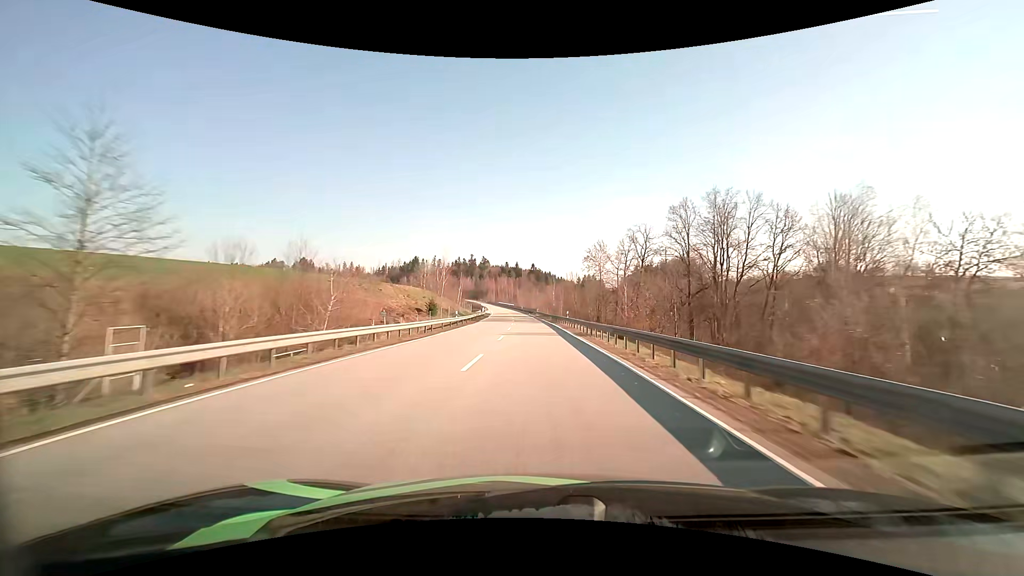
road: primary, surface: asphalt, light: Day
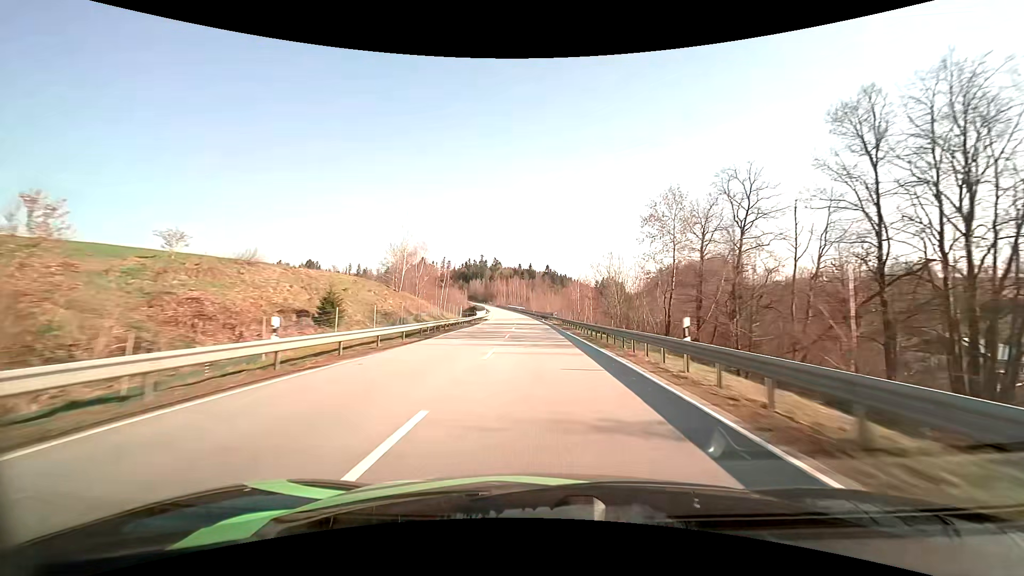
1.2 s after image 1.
(-0.5, +32.5) m; -2°
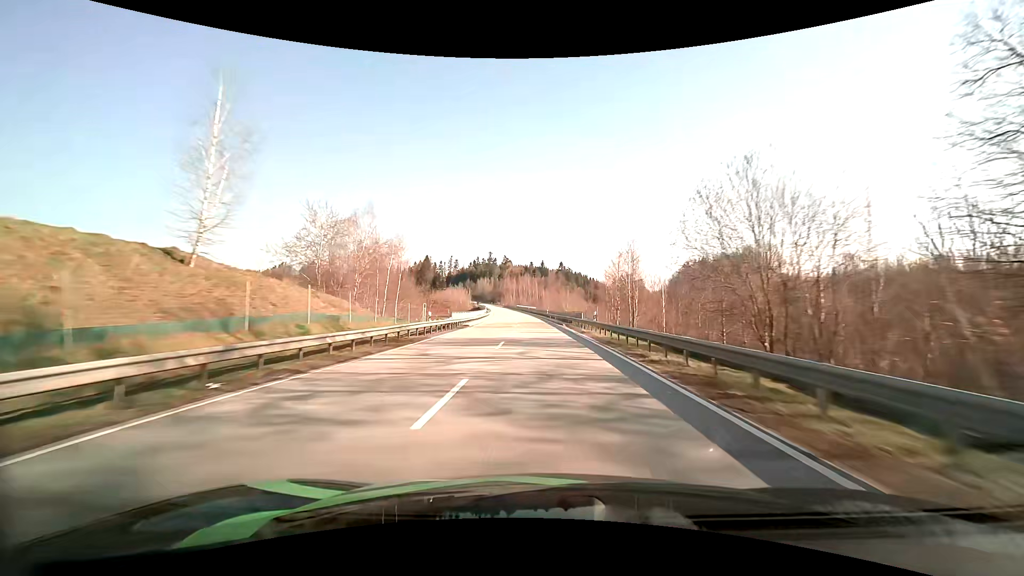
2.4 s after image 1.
(-0.4, +32.7) m; -1°
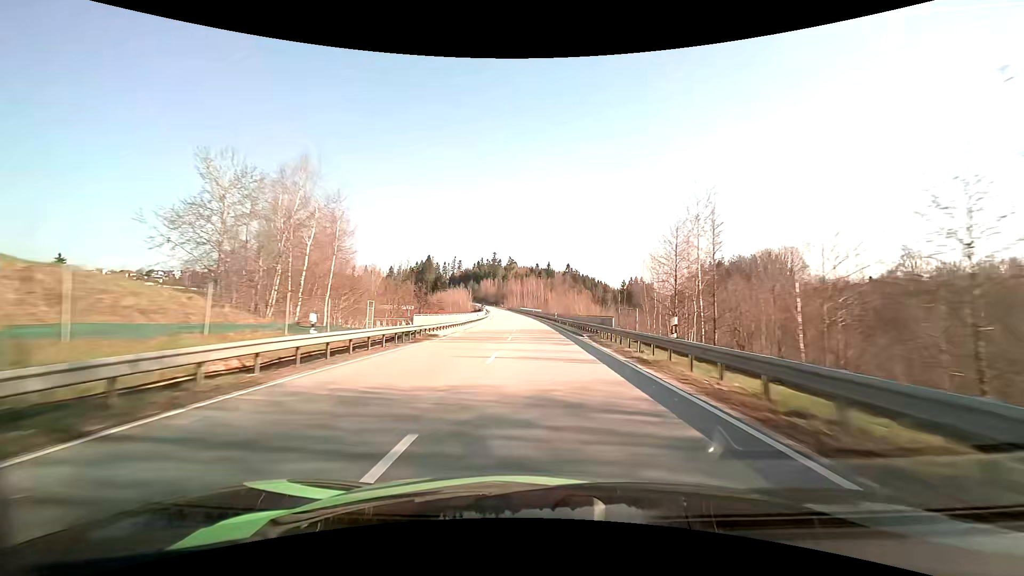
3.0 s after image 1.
(-0.1, +16.4) m; -1°
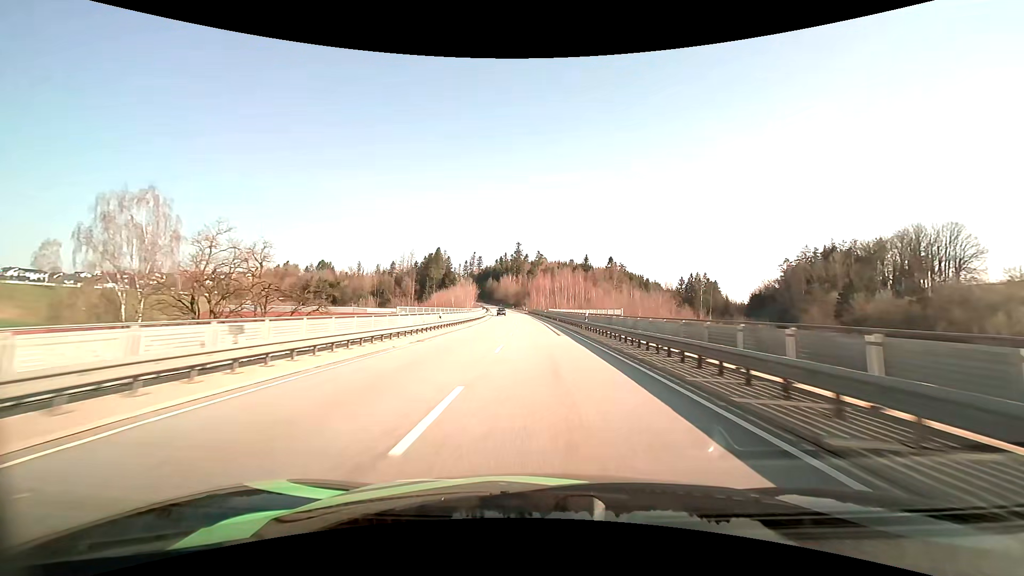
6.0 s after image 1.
(-2.0, +80.1) m; -3°
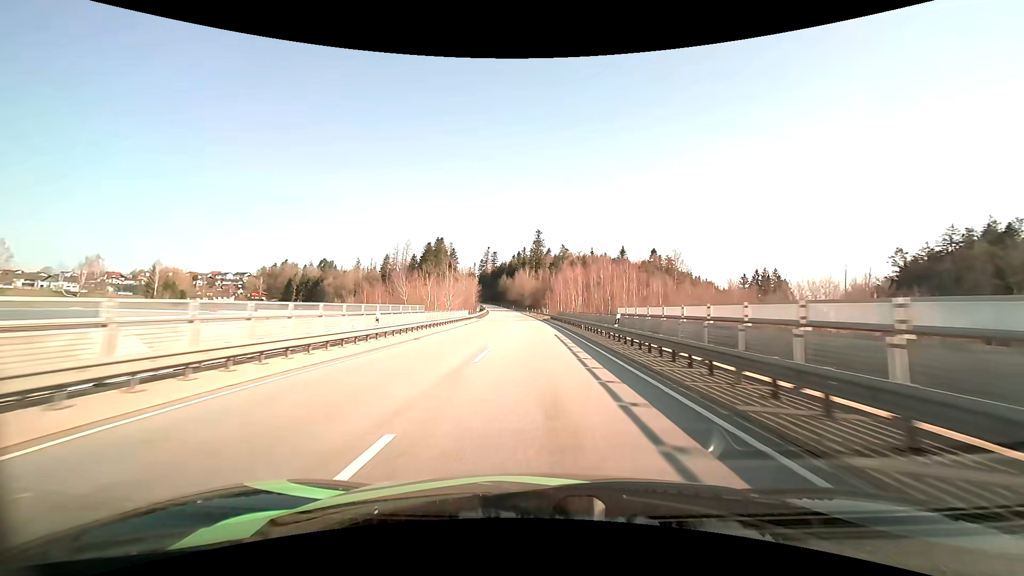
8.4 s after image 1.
(-1.2, +63.0) m; -3°
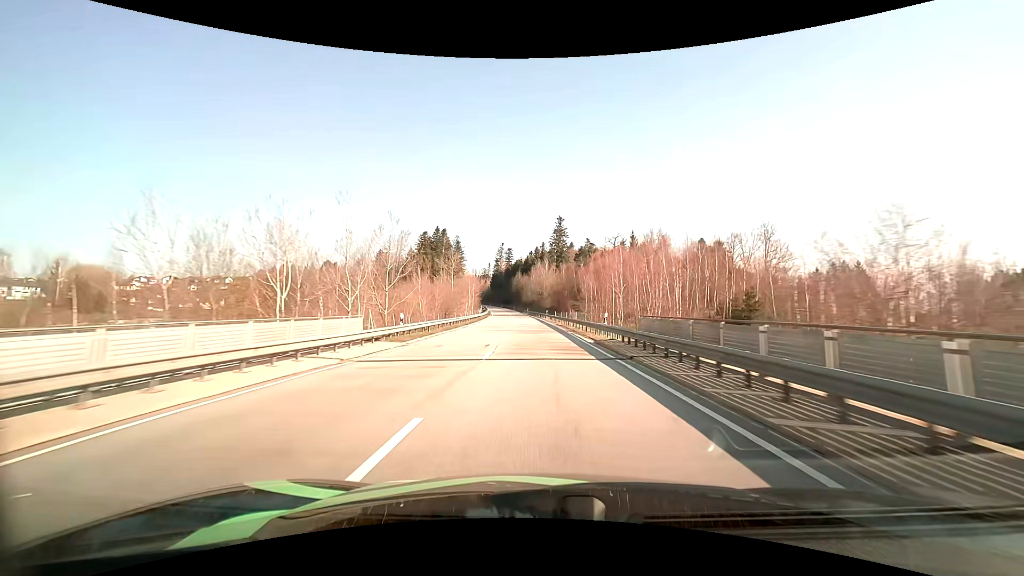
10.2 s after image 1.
(-1.0, +46.8) m; -2°
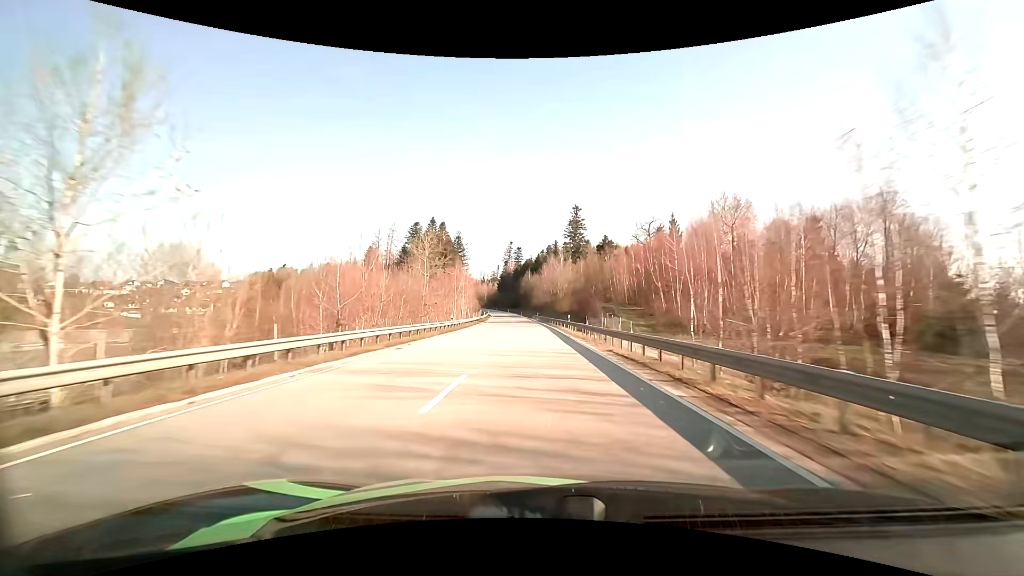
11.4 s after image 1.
(-0.3, +31.2) m; -1°
(0, +10) (0, +20) (0, +30) (-1, +40) (-1, +50) (-2, +60) (-2, +70) (-3, +80) (-3, +90) (-4, +100) m
